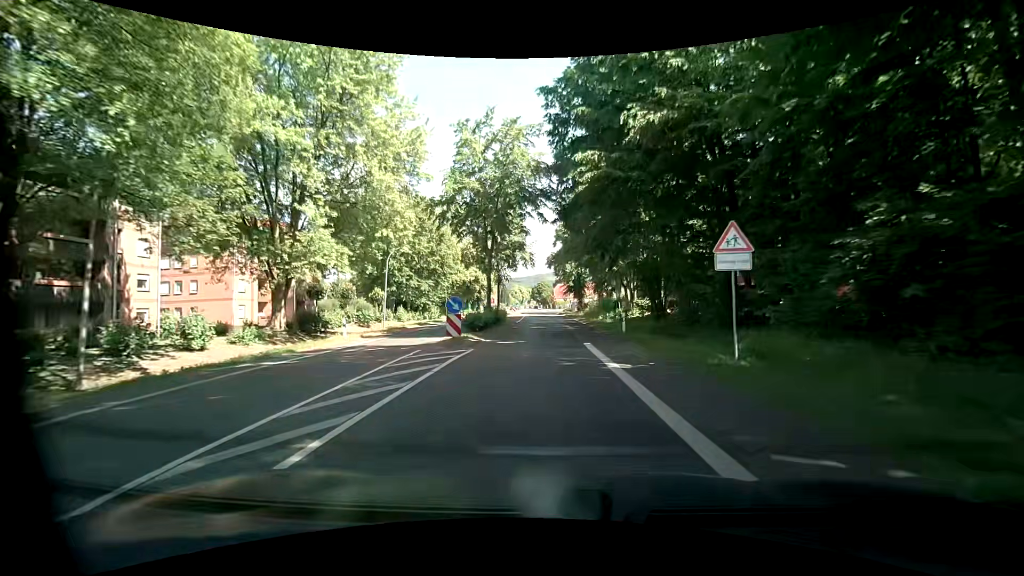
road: tertiary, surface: asphalt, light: Day
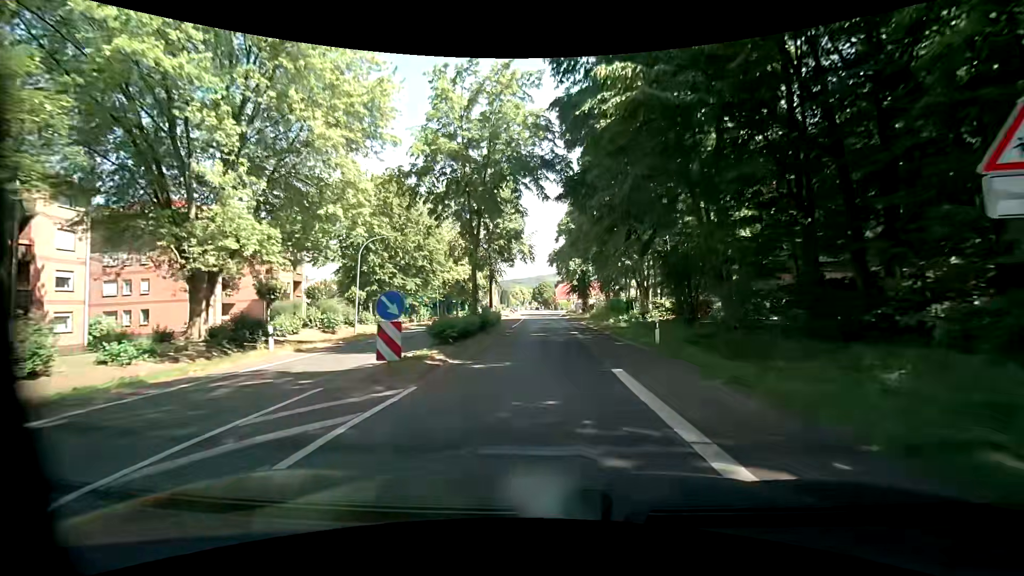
(-0.1, +7.2) m; -1°
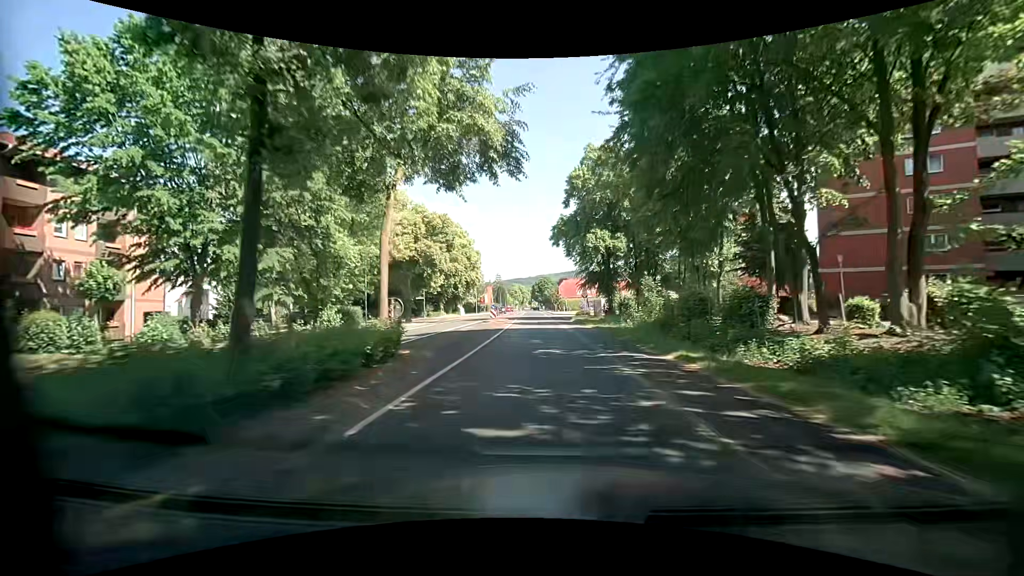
(0.0, +28.8) m; 0°
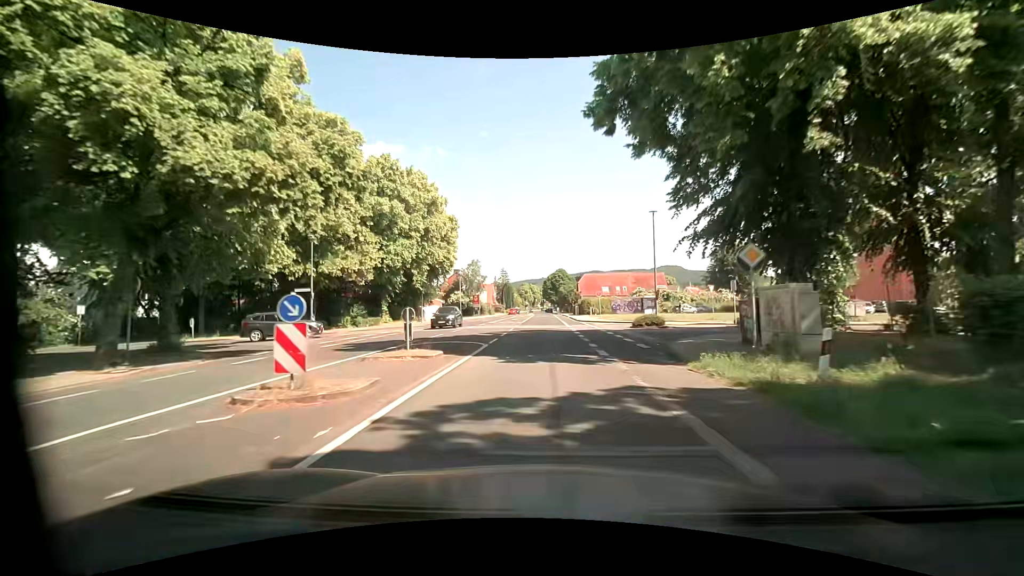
(-0.4, +36.8) m; -1°
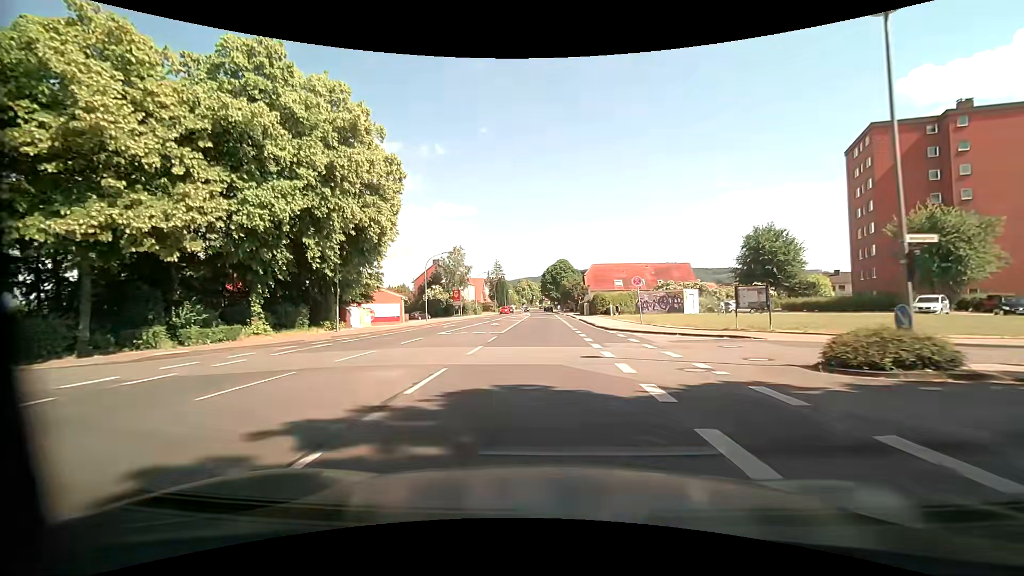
(-0.2, +22.3) m; 0°
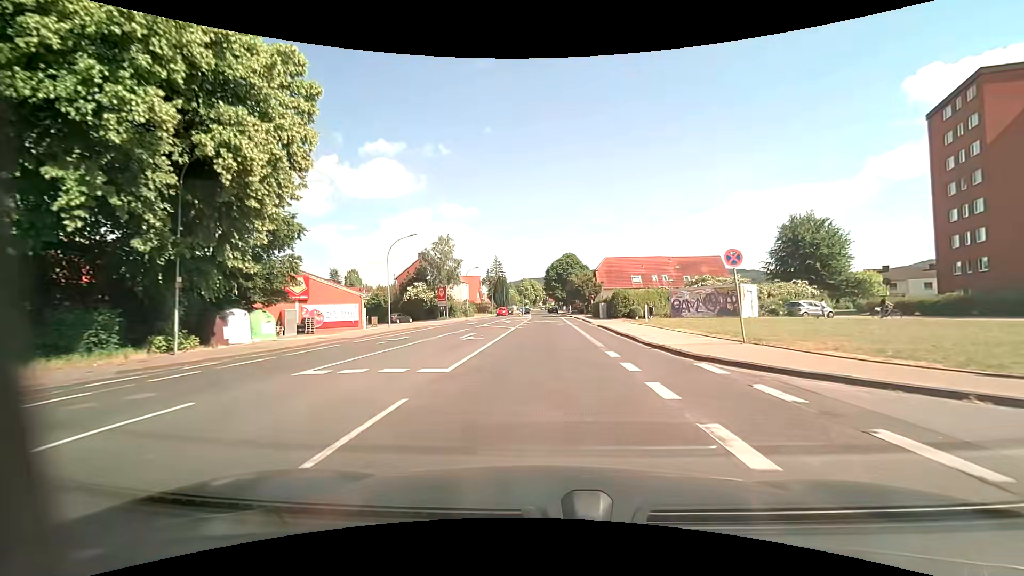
(0.0, +14.8) m; 0°
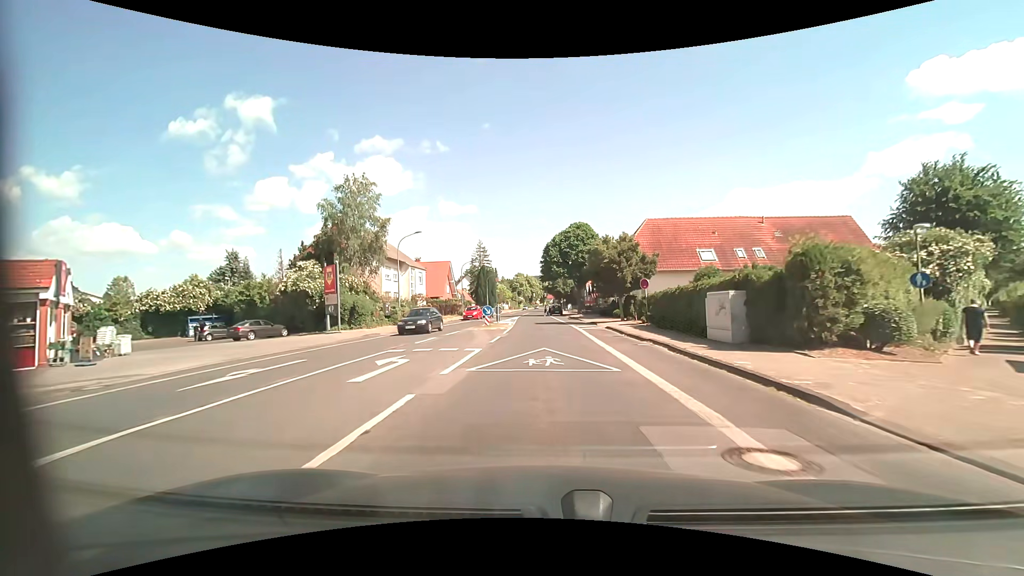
(+0.1, +35.4) m; 0°
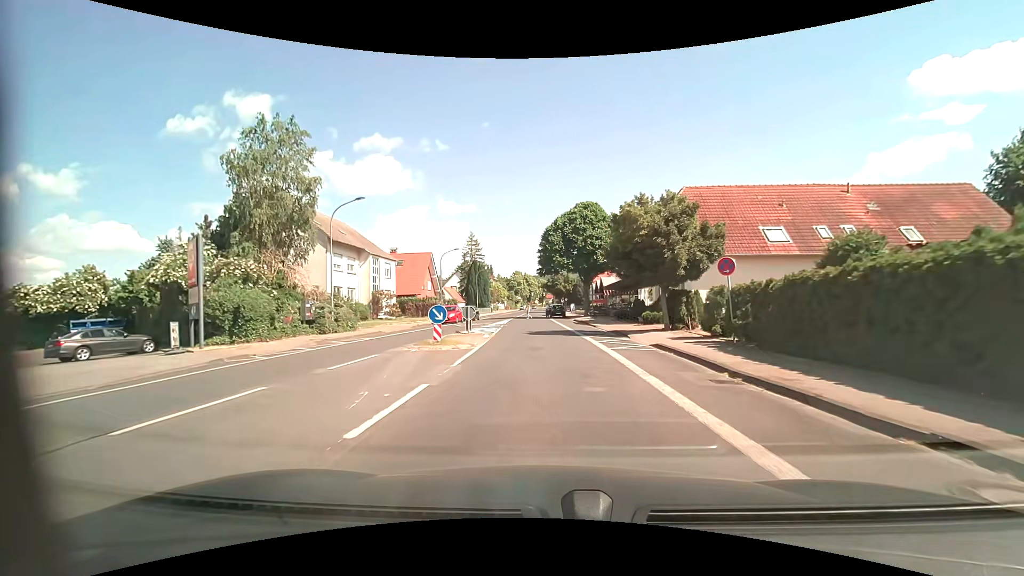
(+0.1, +13.2) m; 0°
(0, +10) (0, +20) (-1, +30) (-1, +40) (-2, +50) (-2, +60) (-2, +70) (-2, +80) (-2, +90) (-2, +100) m
